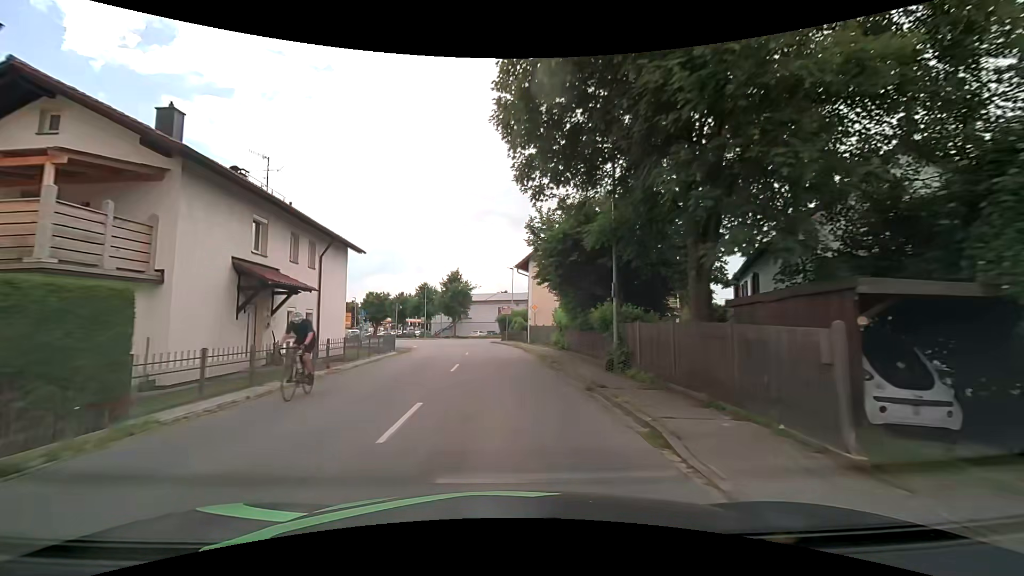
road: secondary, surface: asphalt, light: Day
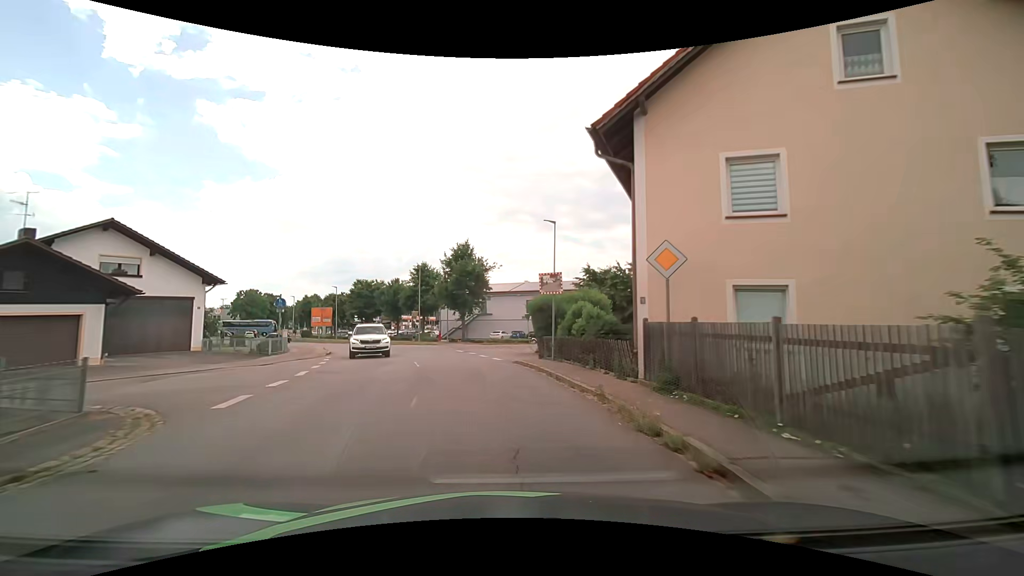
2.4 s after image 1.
(-0.8, +25.6) m; -2°
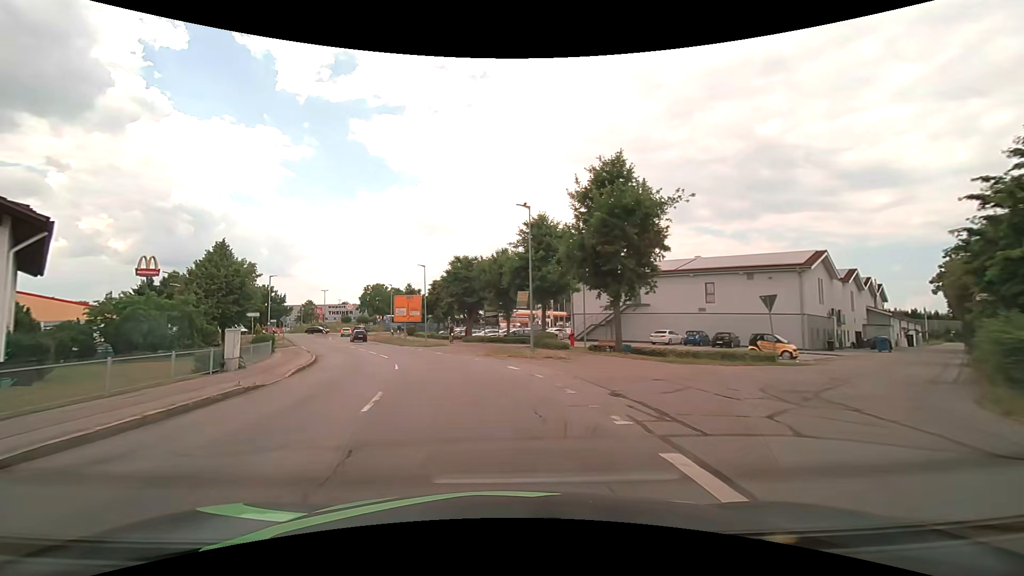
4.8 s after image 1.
(-3.2, +25.7) m; -16°
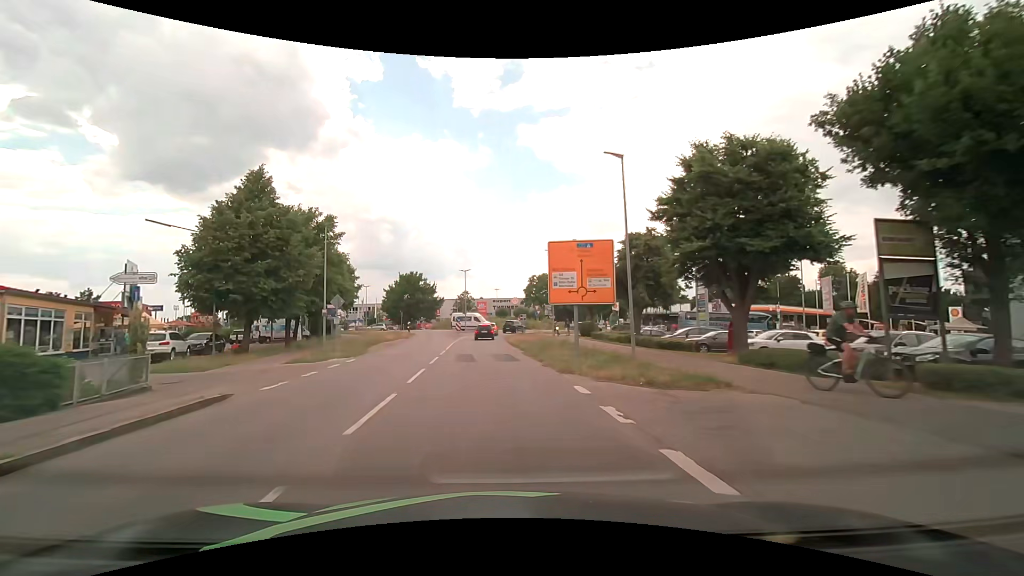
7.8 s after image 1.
(-5.8, +32.2) m; -19°
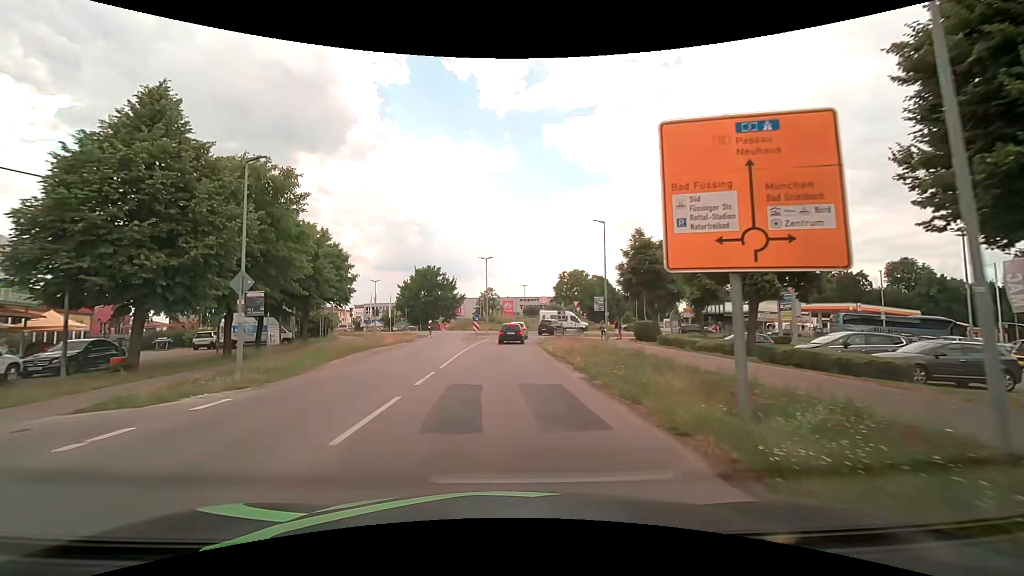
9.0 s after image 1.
(-0.4, +12.6) m; -3°
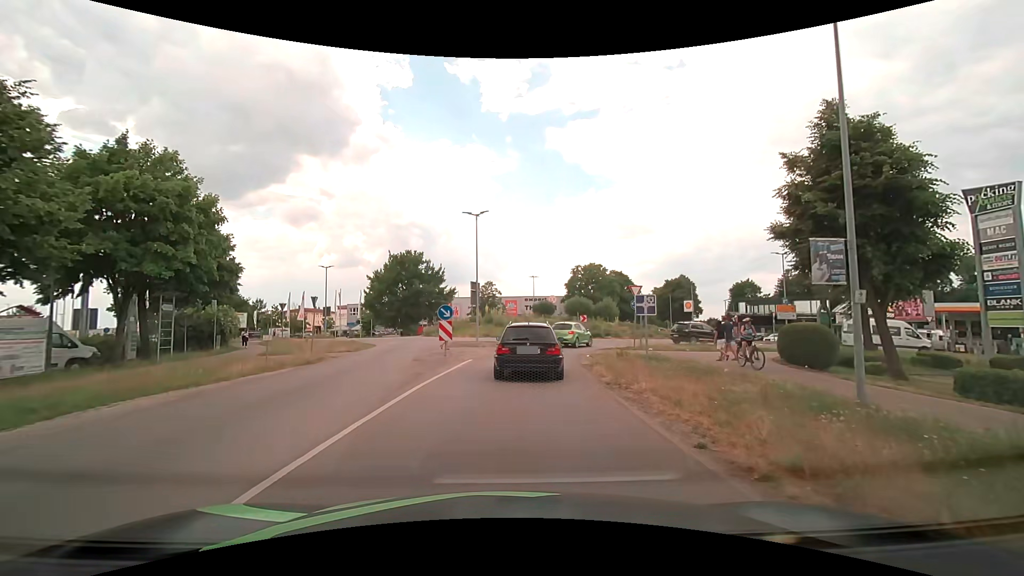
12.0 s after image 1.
(-0.1, +22.0) m; 0°
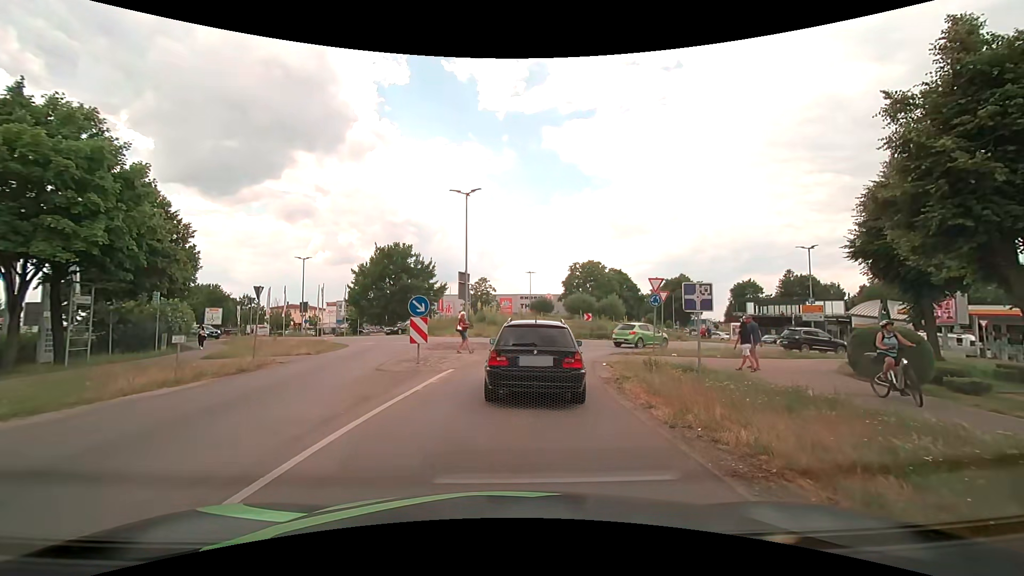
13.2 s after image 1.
(0.0, +4.5) m; 0°
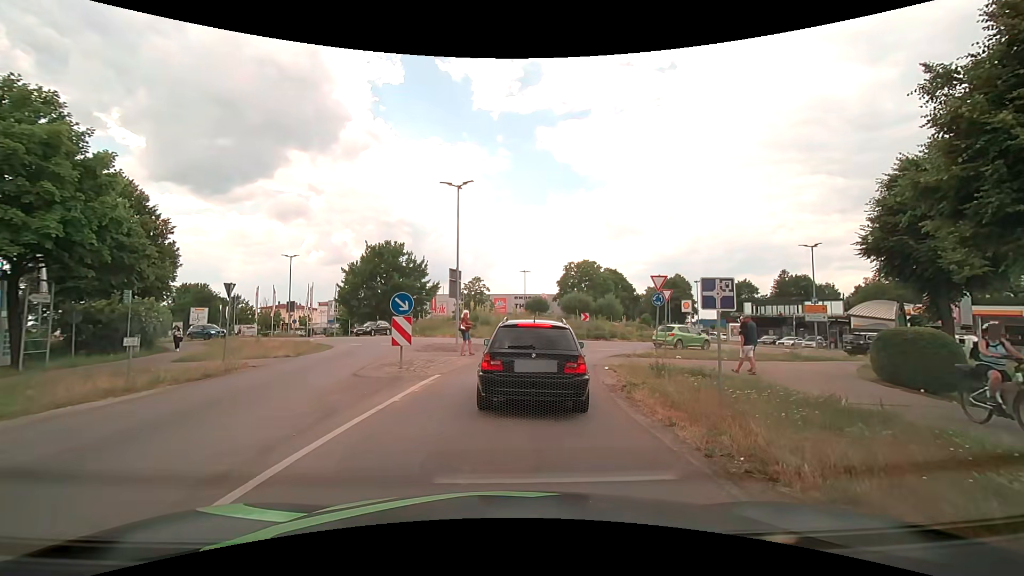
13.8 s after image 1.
(0.0, +1.3) m; +1°
